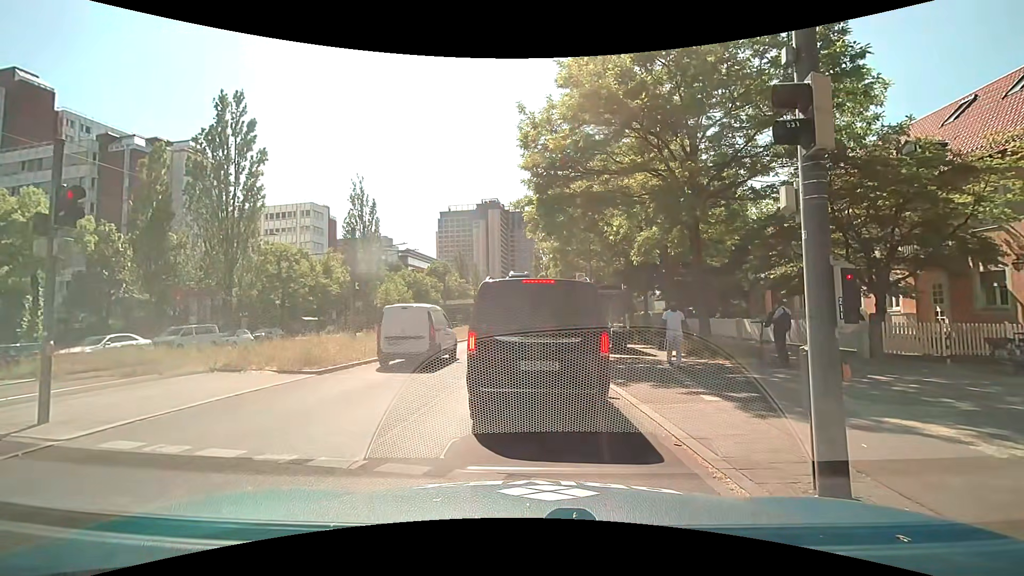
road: secondary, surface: asphalt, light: Day
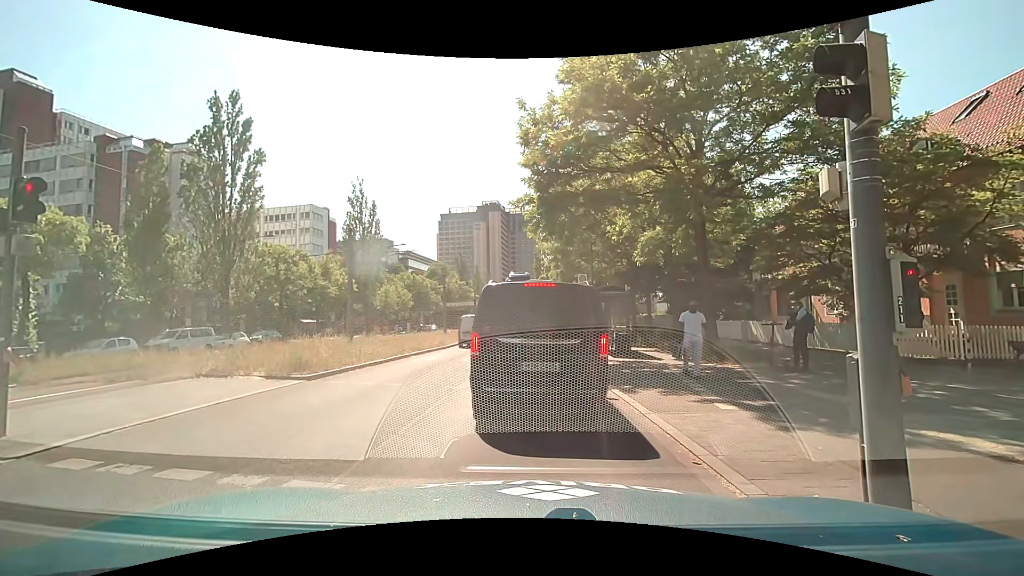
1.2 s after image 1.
(0.0, +0.5) m; 0°
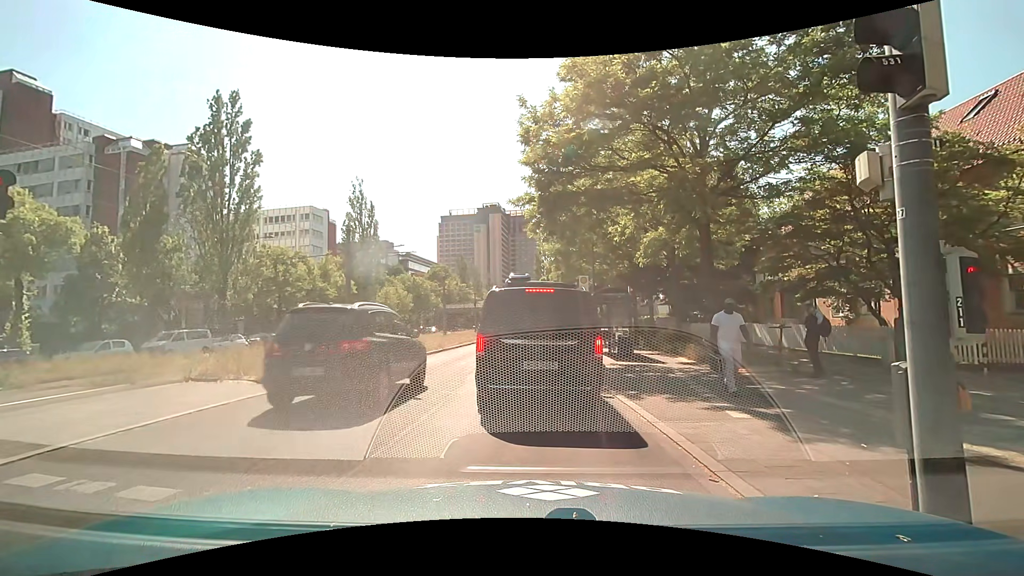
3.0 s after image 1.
(0.0, +0.4) m; 0°
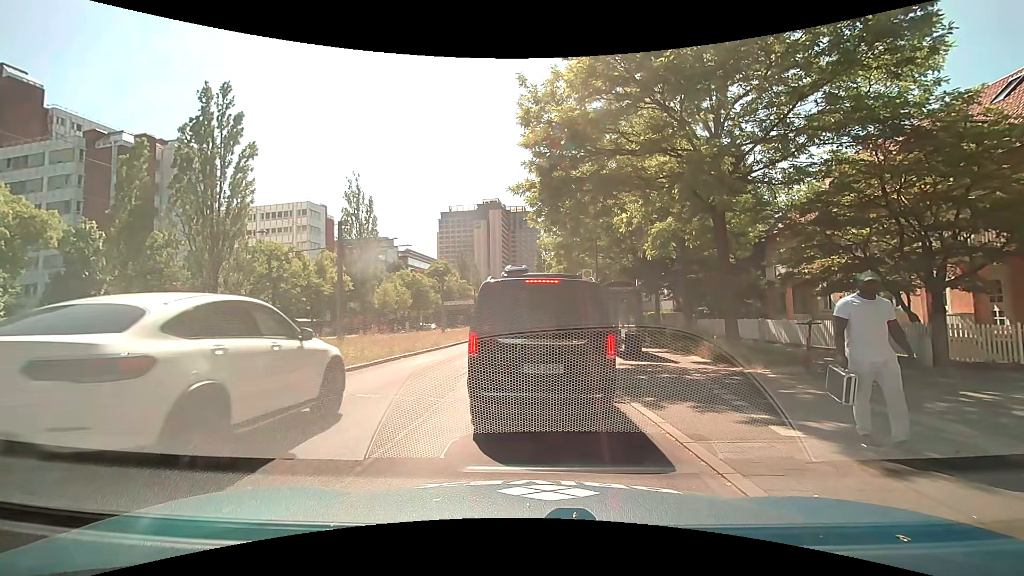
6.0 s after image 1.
(0.0, +1.3) m; 0°
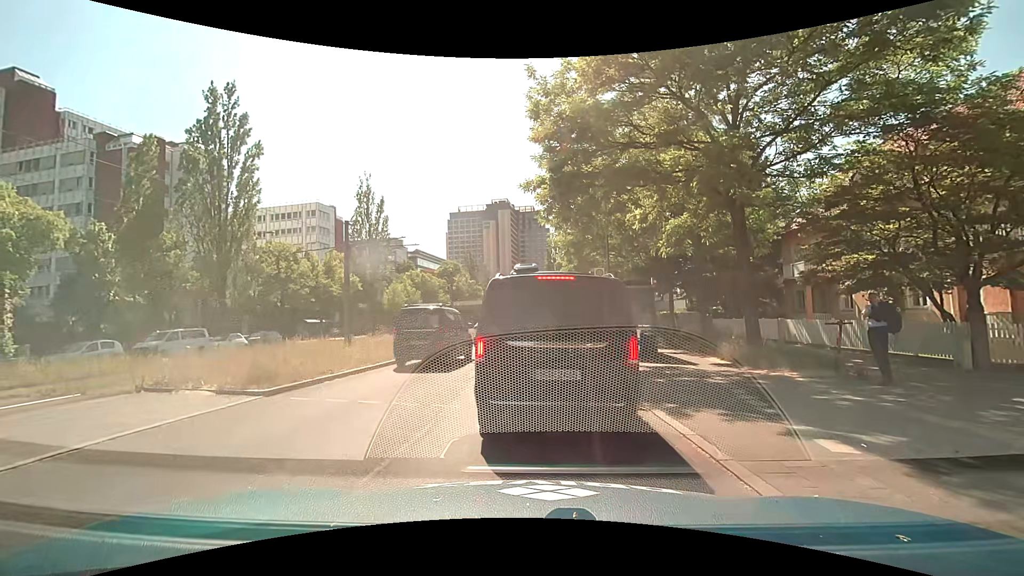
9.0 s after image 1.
(0.0, +0.6) m; 0°
